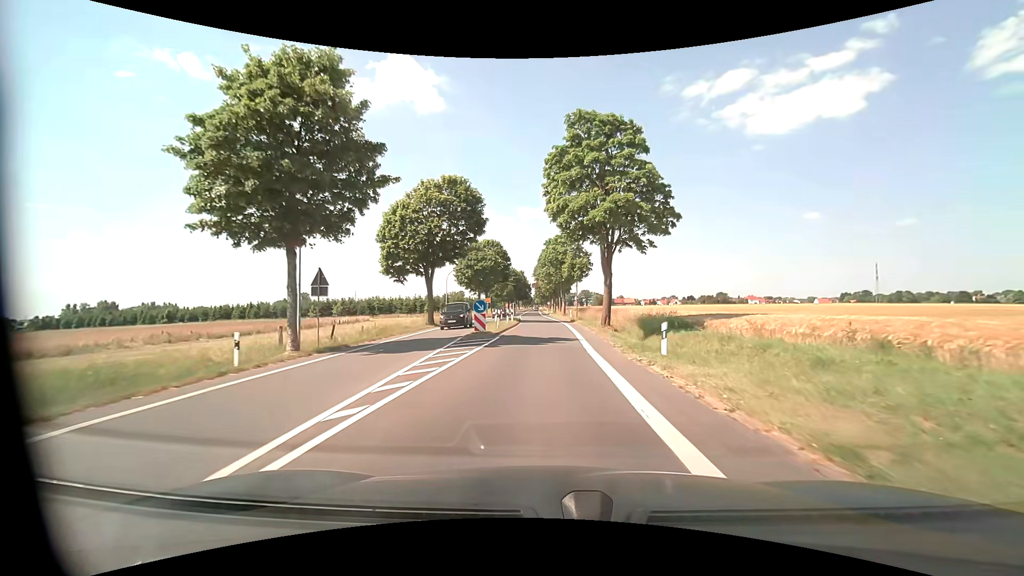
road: tertiary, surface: asphalt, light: Day
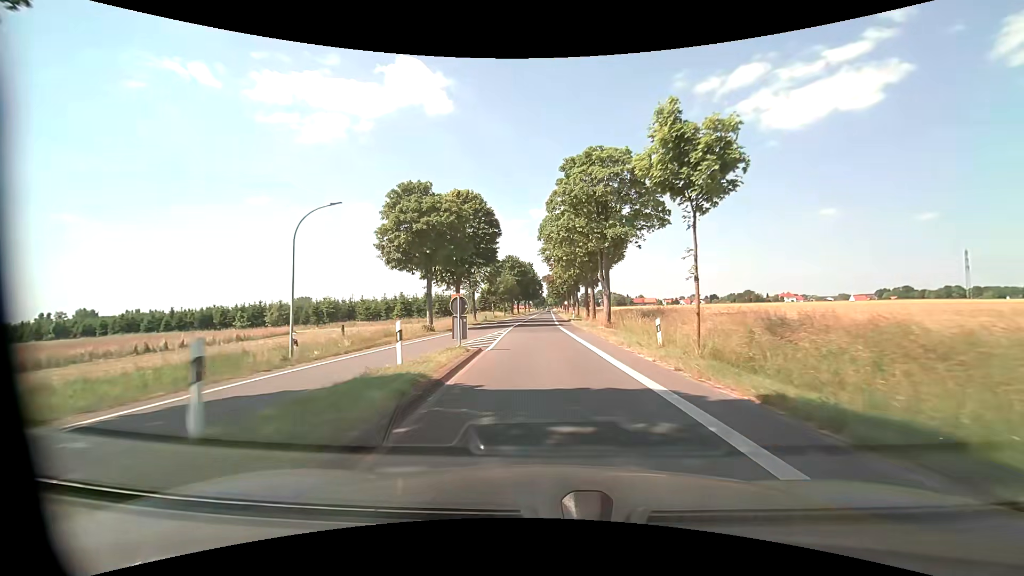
(-0.3, +40.9) m; -1°
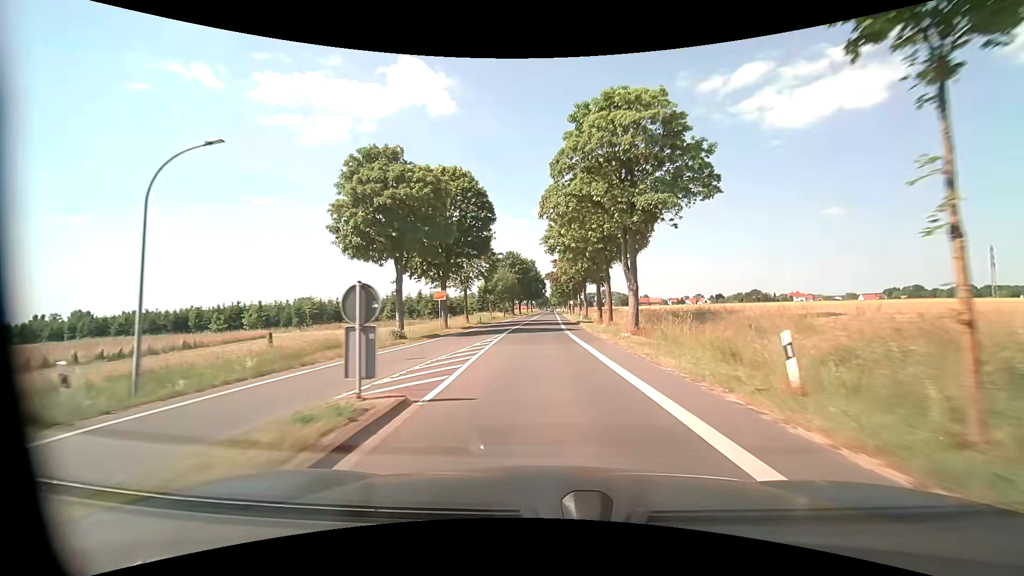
(0.0, +8.9) m; 0°
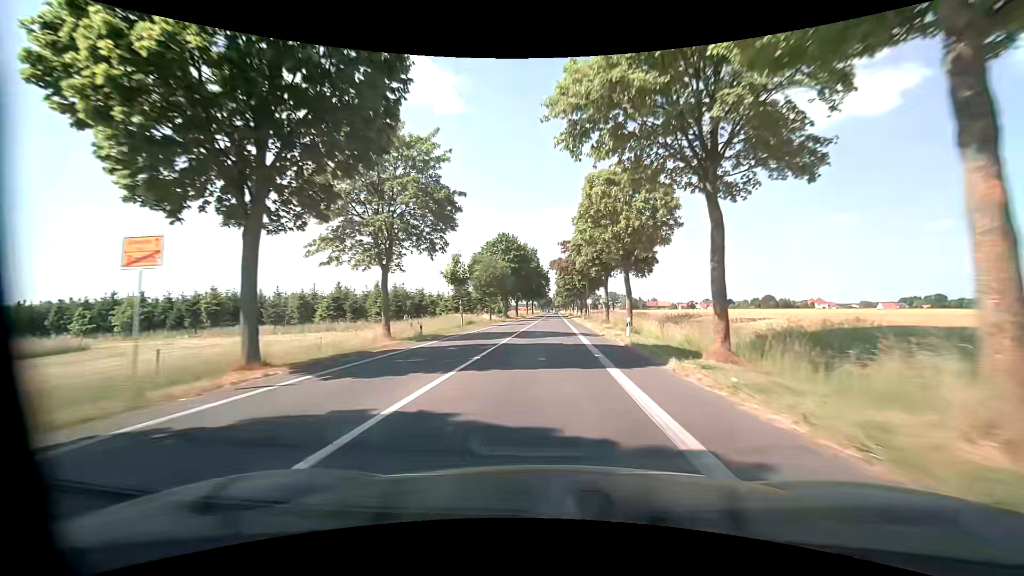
(-0.2, +29.5) m; 0°
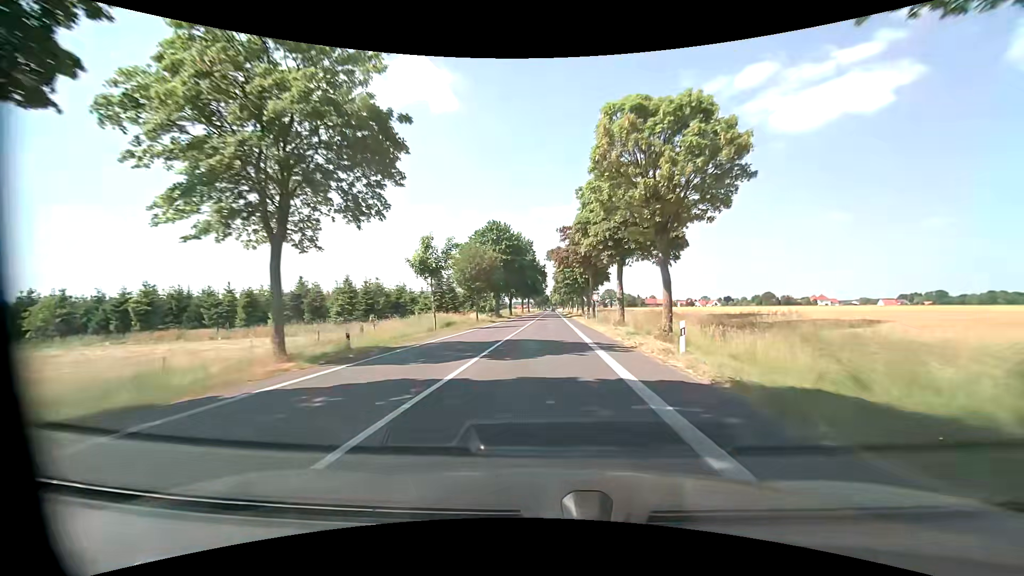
(0.0, +10.7) m; 0°
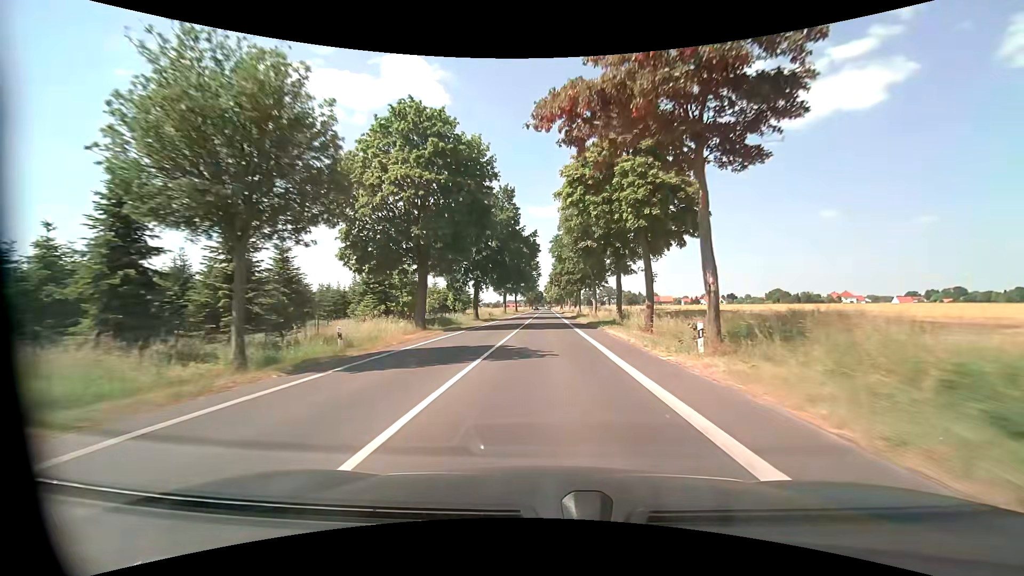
(+0.1, +44.2) m; 0°
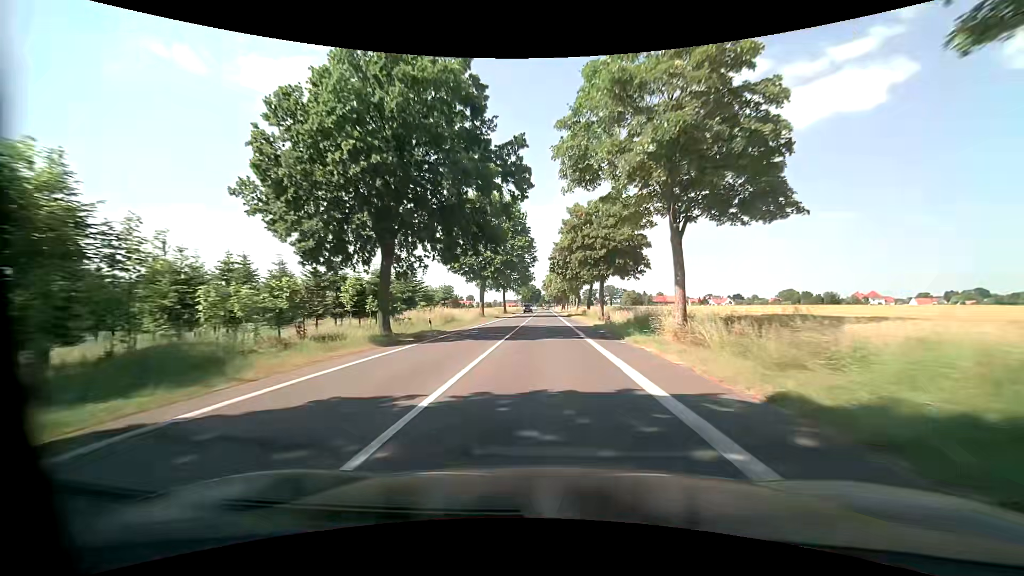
(+0.1, +33.2) m; +1°
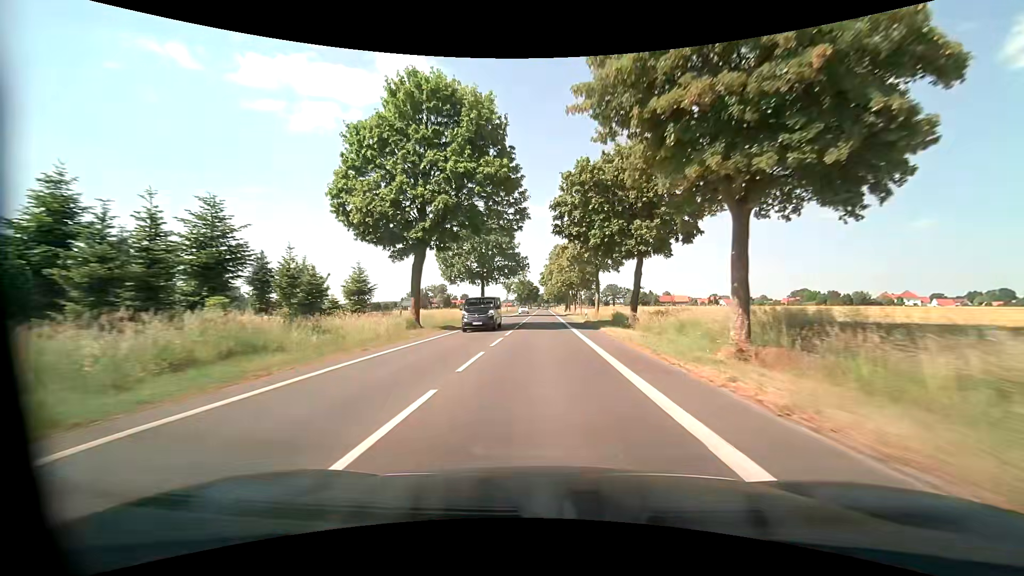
(-0.1, +33.3) m; 0°
(0, +10) (0, +20) (0, +30) (0, +40) (0, +50) (0, +60) (-1, +70) (-1, +80) (-1, +90) (-1, +100) m
